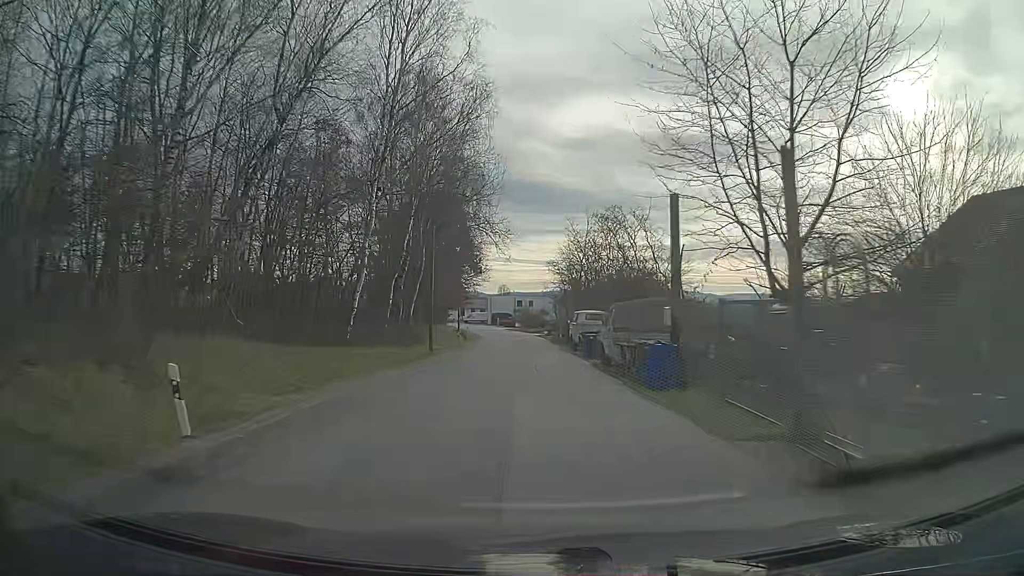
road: unclassified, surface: asphalt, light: Day
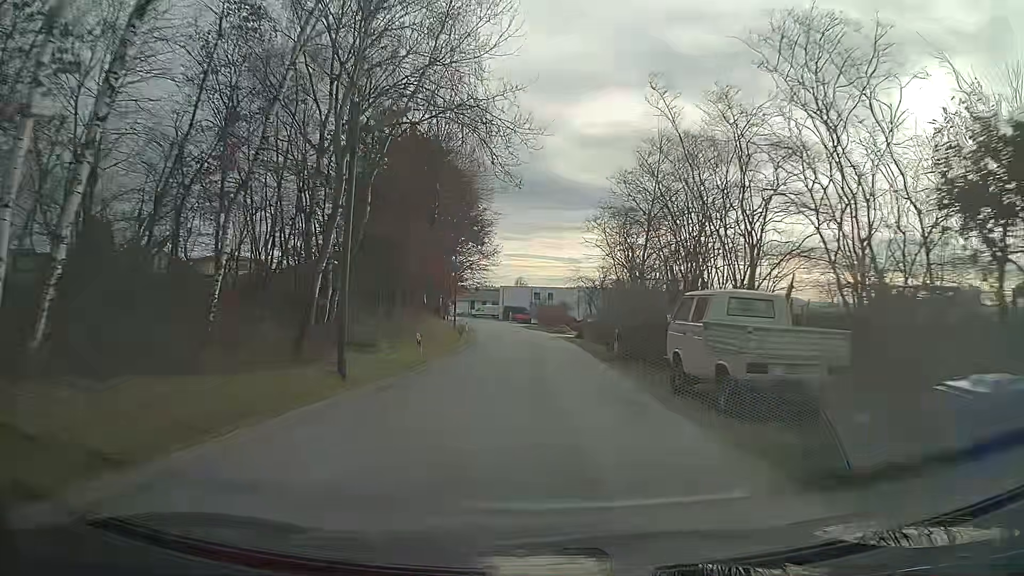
(-0.2, +21.9) m; -1°
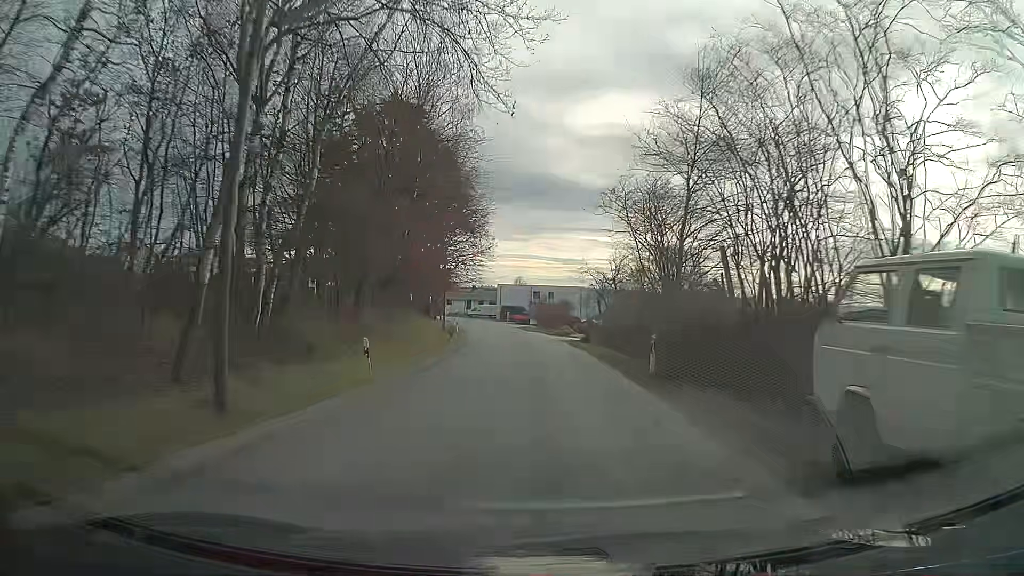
(0.0, +7.4) m; 0°
